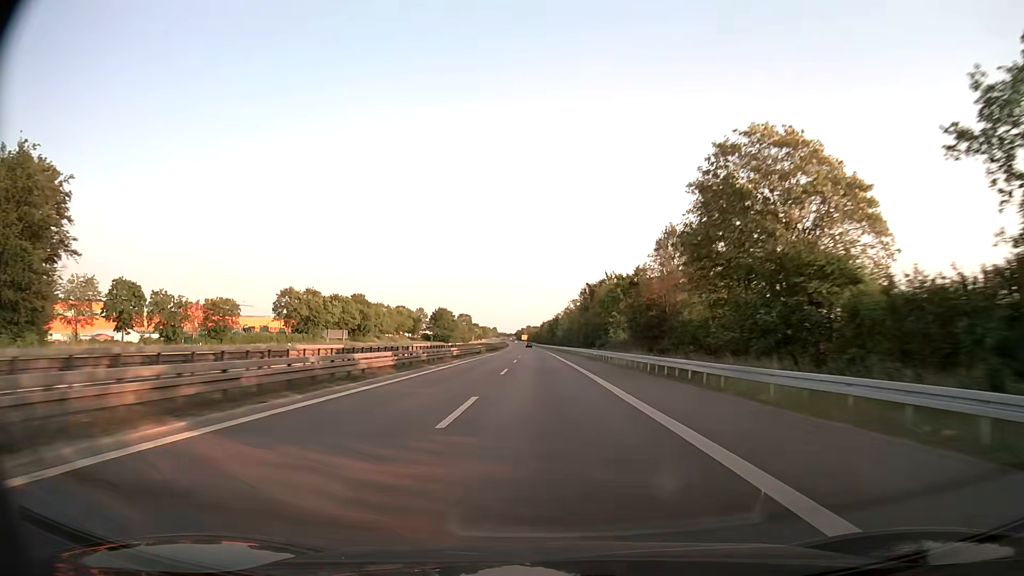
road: trunk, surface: asphalt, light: Day
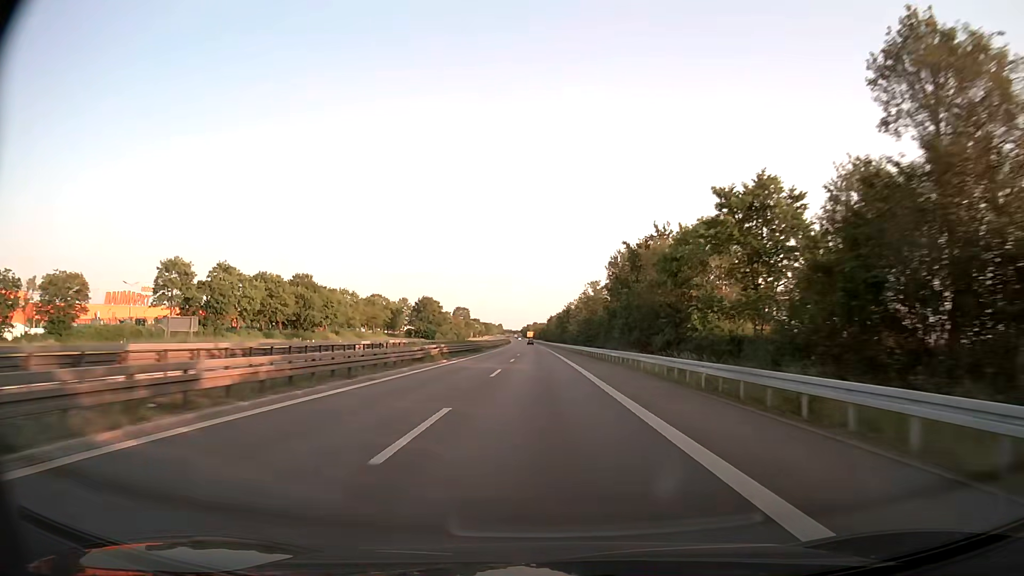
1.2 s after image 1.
(-0.4, +39.7) m; -1°
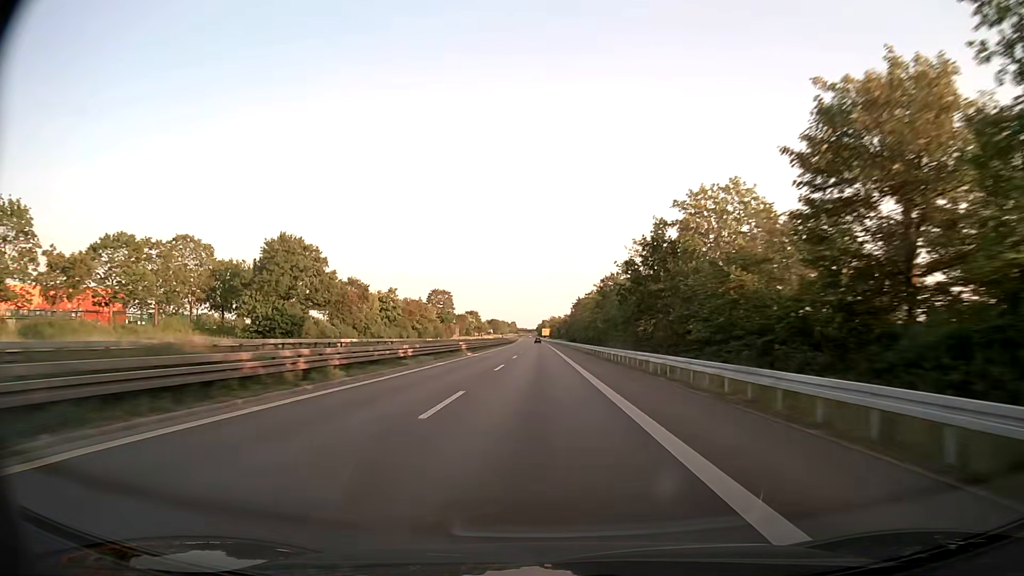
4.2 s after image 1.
(-1.4, +103.6) m; -1°
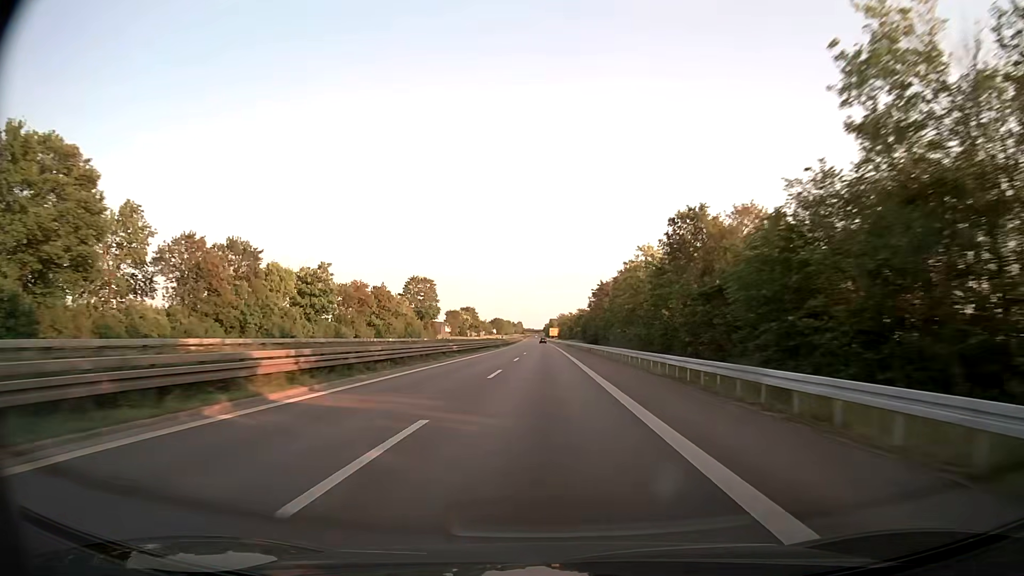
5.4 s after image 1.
(-0.3, +42.5) m; -1°
